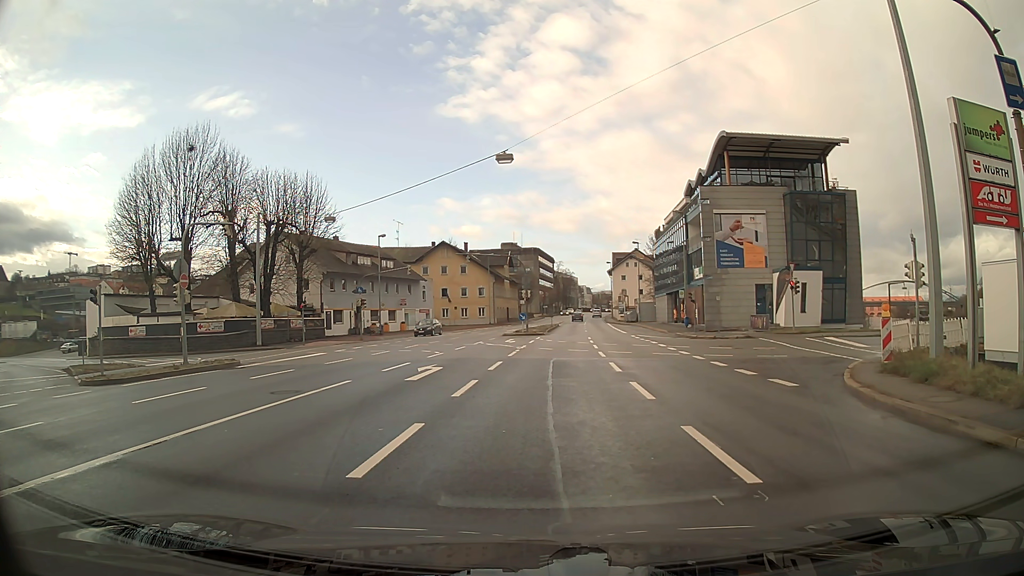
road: primary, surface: asphalt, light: Day
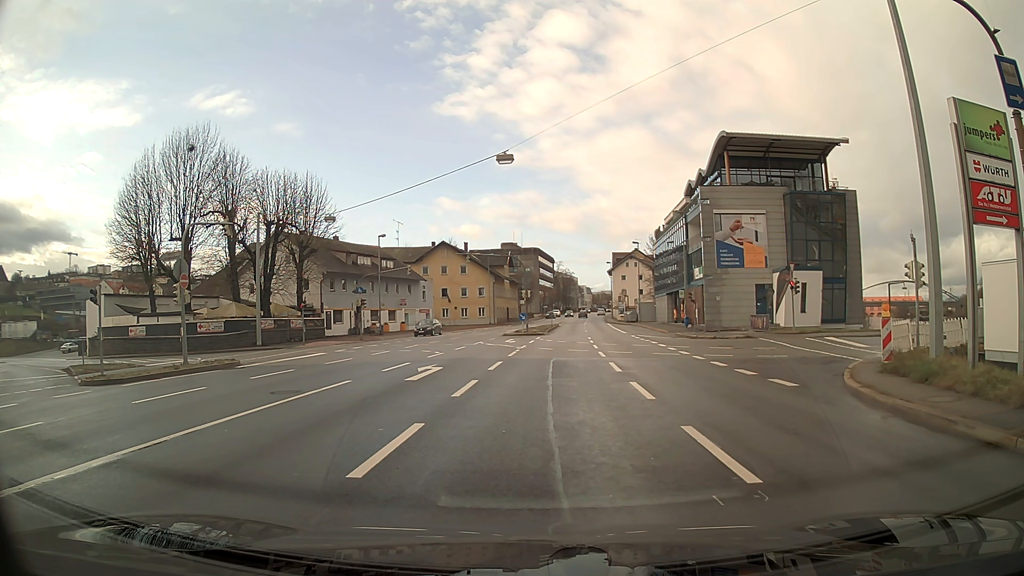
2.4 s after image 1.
(0.0, 0.0) m; 0°
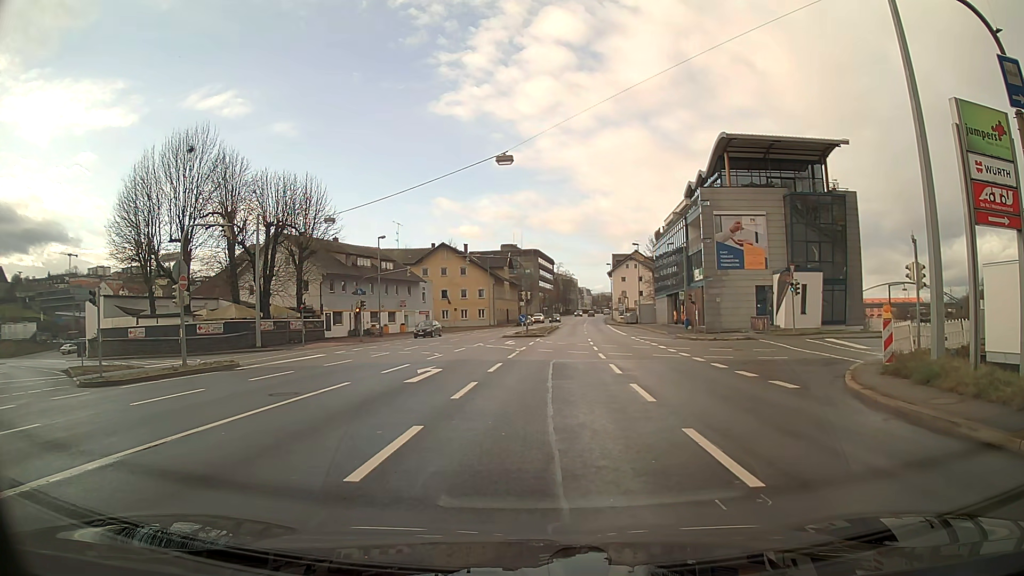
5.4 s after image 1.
(0.0, 0.0) m; 0°
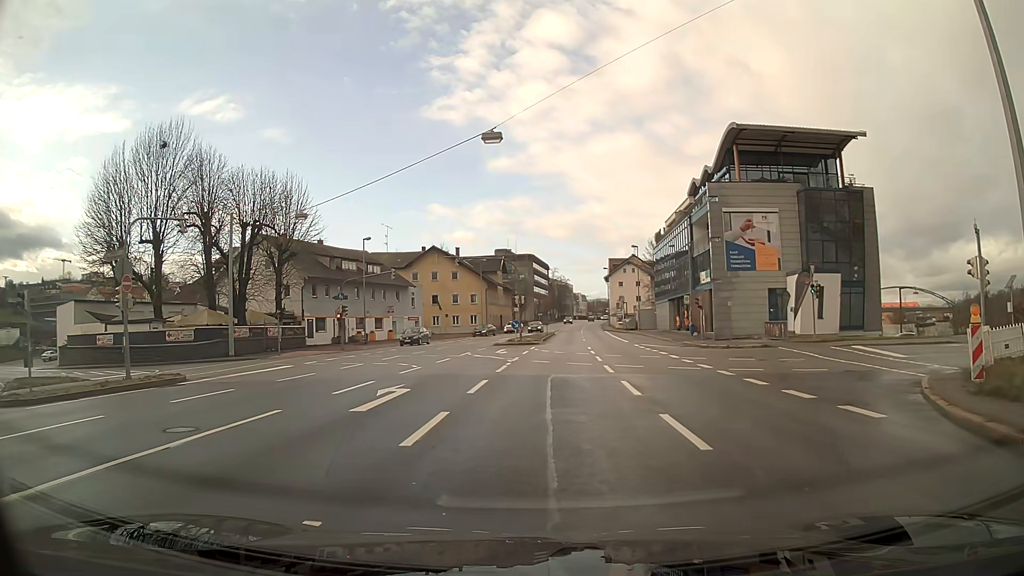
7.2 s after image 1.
(-0.2, +4.4) m; -2°
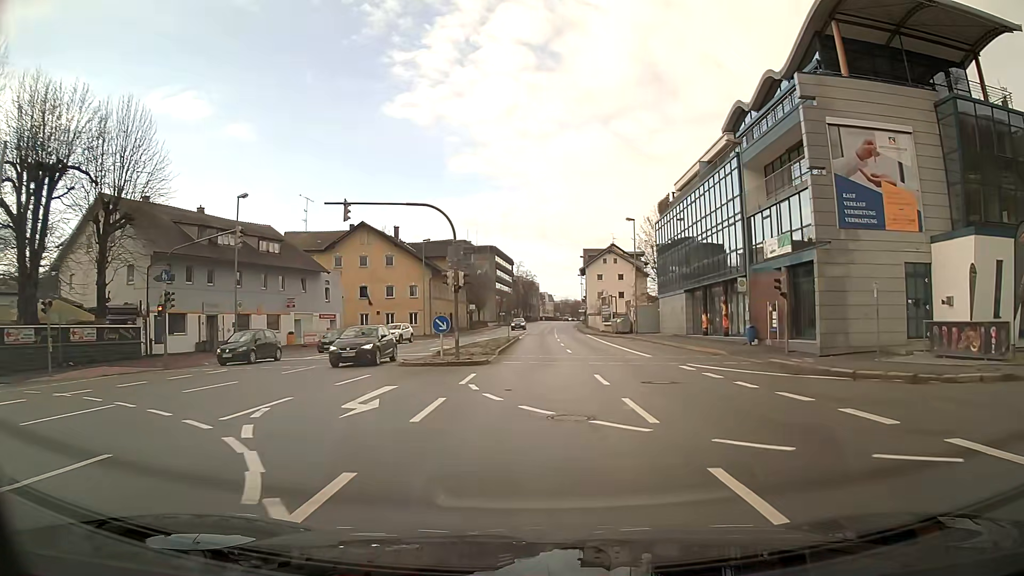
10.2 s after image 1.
(+0.6, +23.0) m; +3°
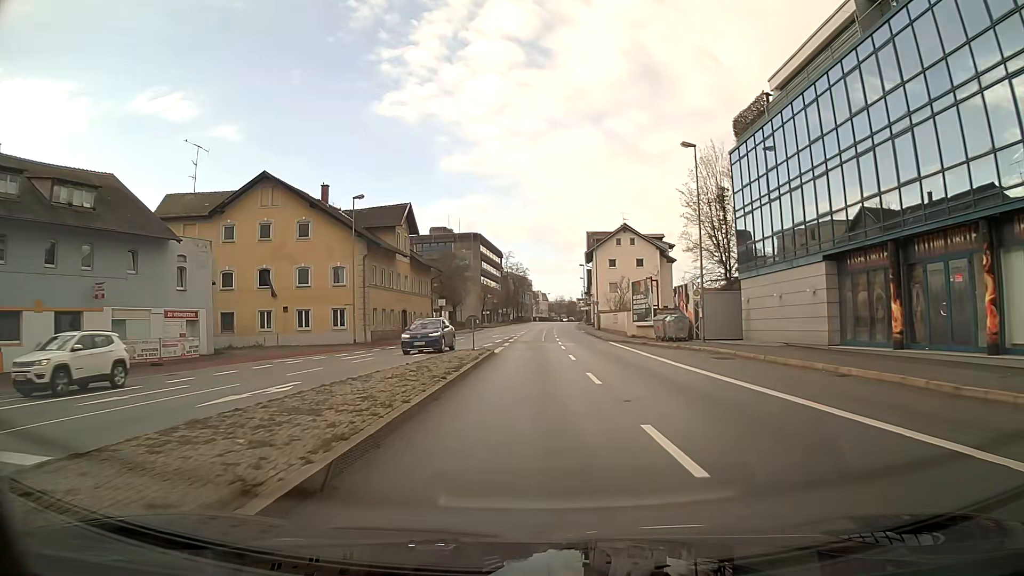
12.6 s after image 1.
(+0.2, +25.9) m; +1°
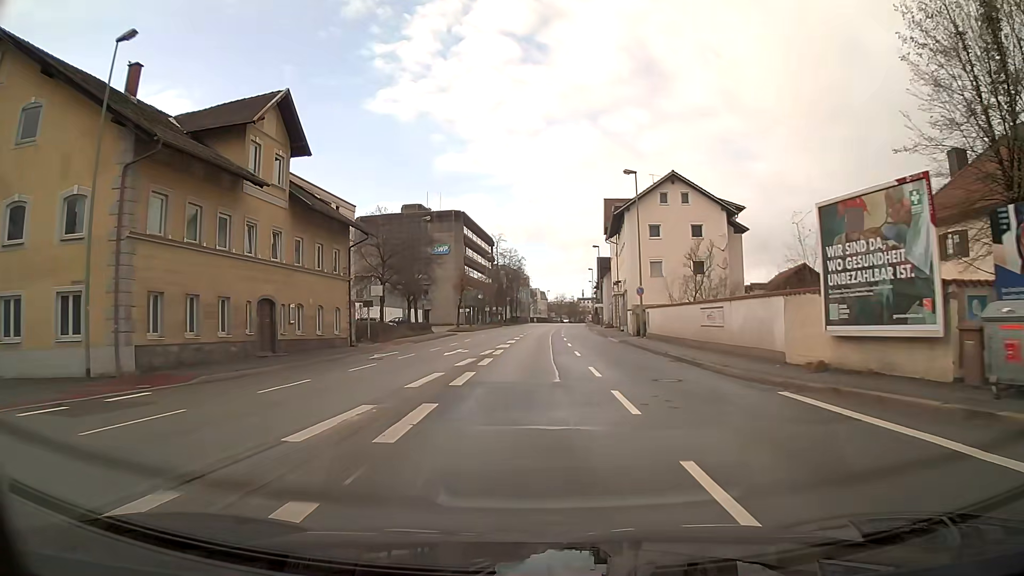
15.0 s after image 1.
(0.0, +29.5) m; 0°
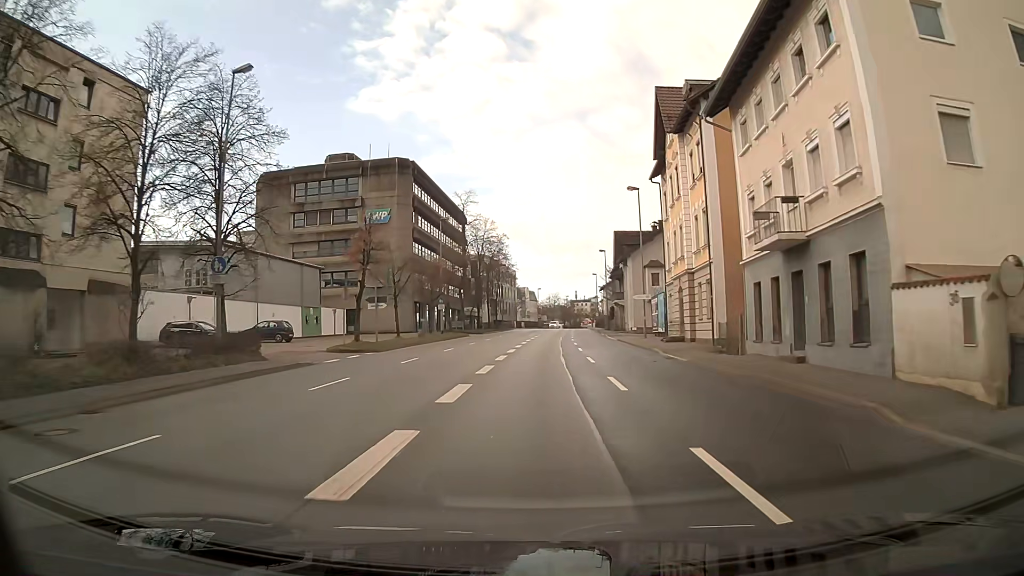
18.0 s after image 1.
(+0.3, +39.0) m; +1°
